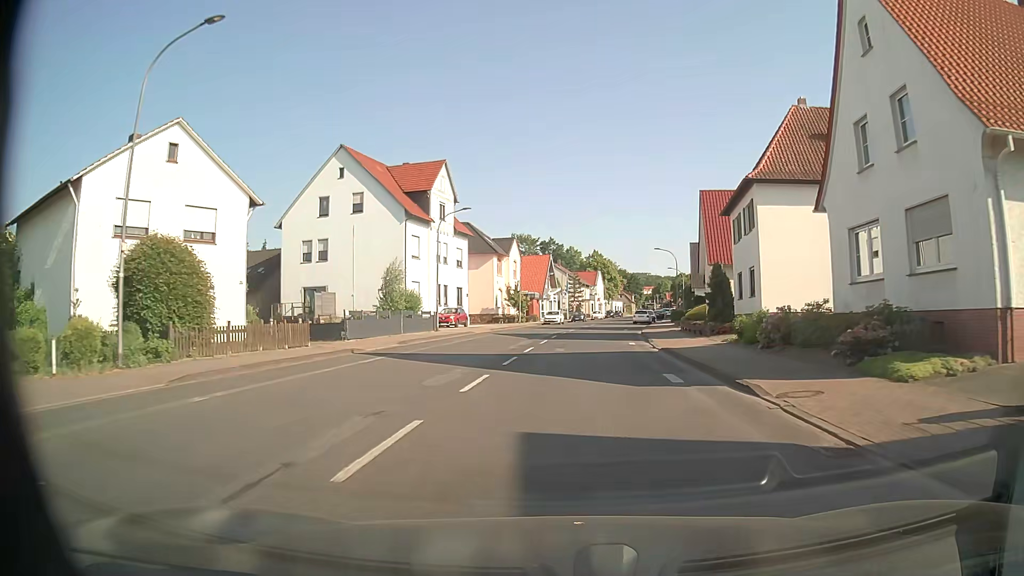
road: tertiary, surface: asphalt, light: Day
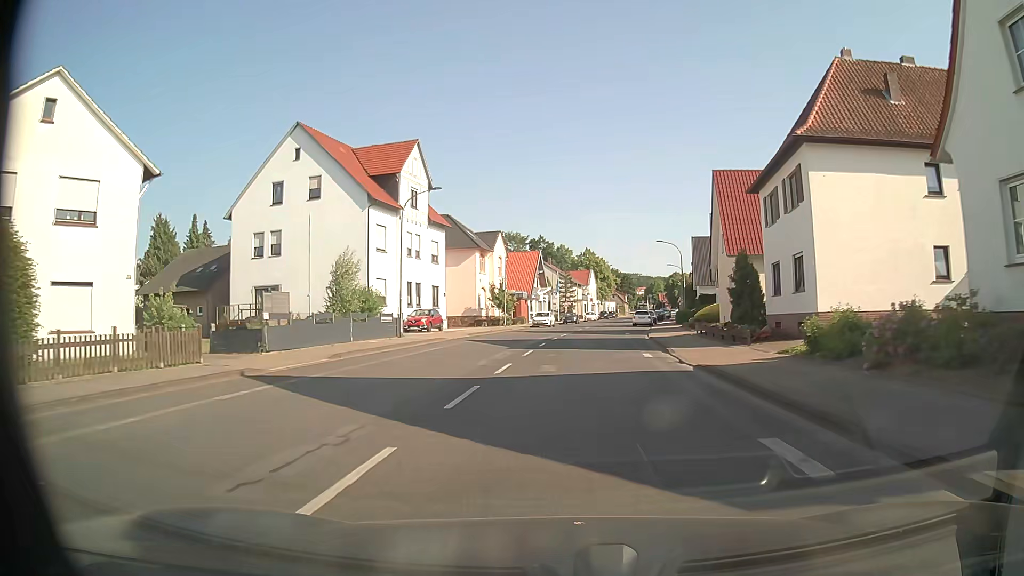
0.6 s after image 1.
(+0.1, +7.7) m; +1°
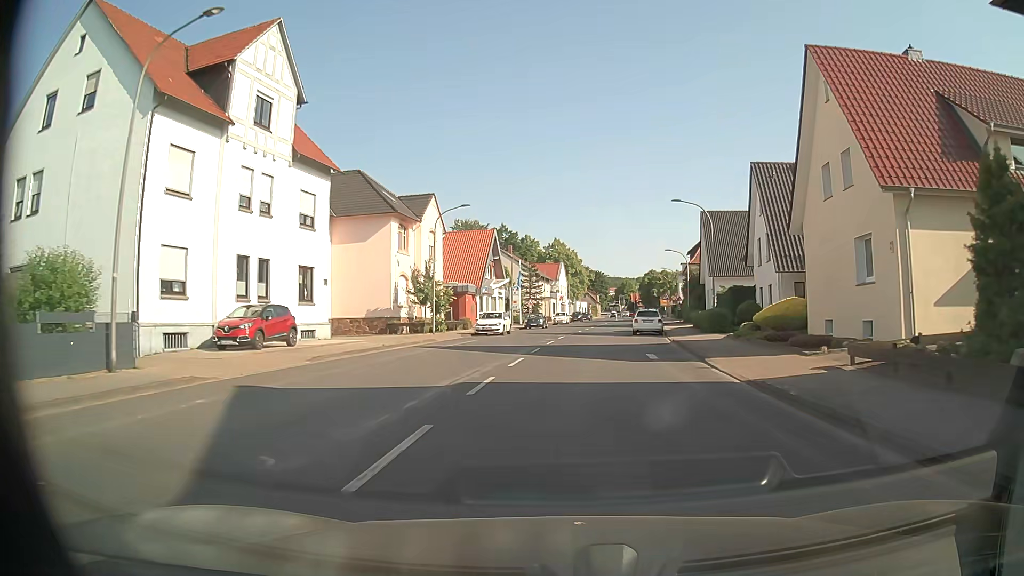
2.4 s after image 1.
(+0.4, +22.4) m; +3°
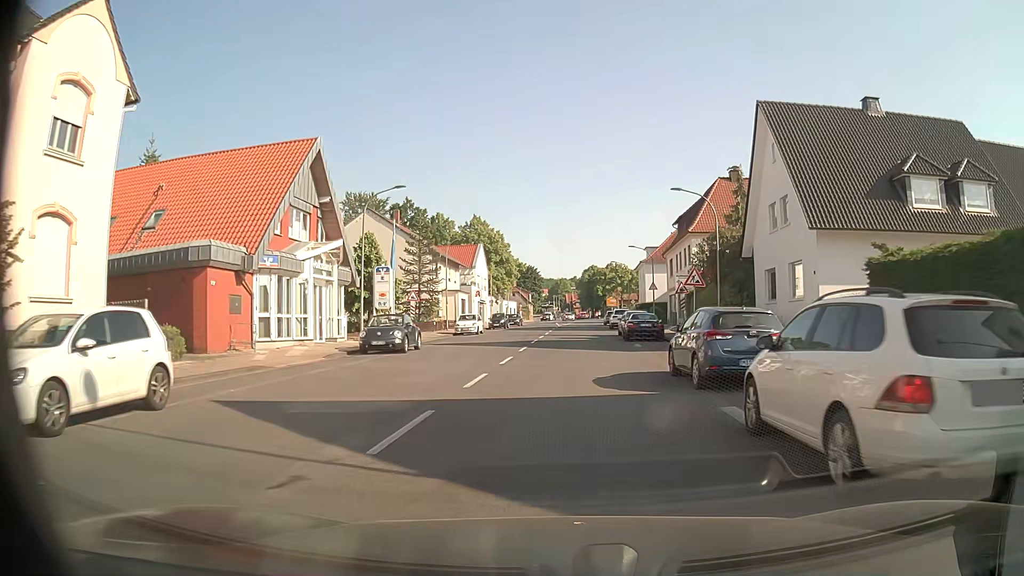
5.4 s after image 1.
(+1.5, +34.1) m; +5°
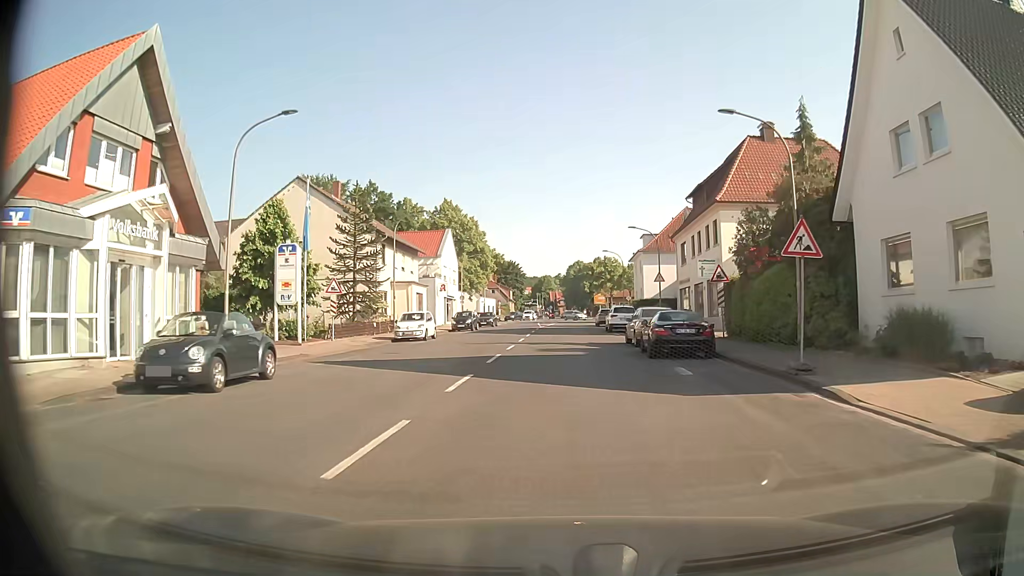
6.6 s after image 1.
(+0.2, +13.1) m; +2°
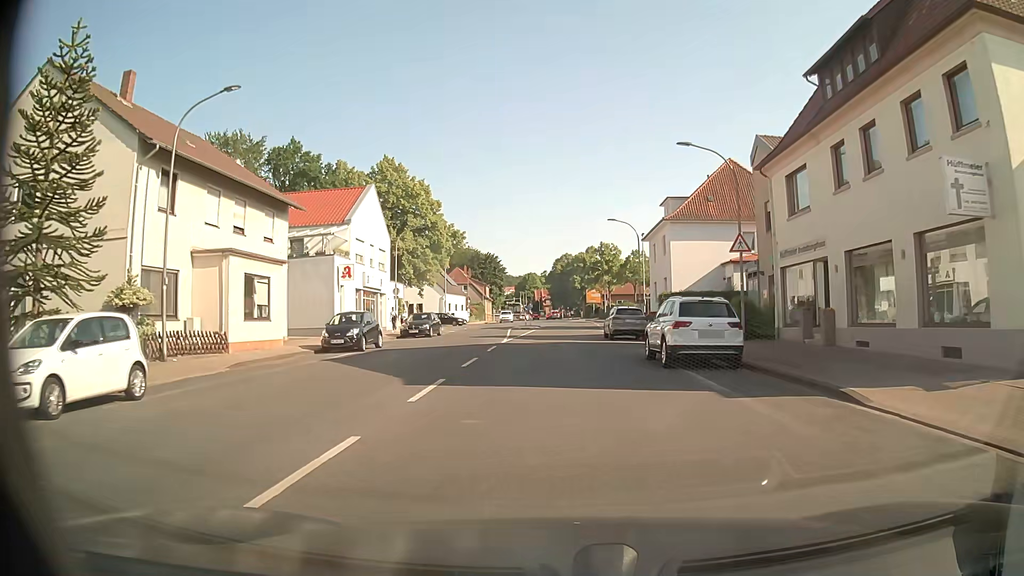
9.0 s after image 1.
(+0.3, +25.5) m; +1°
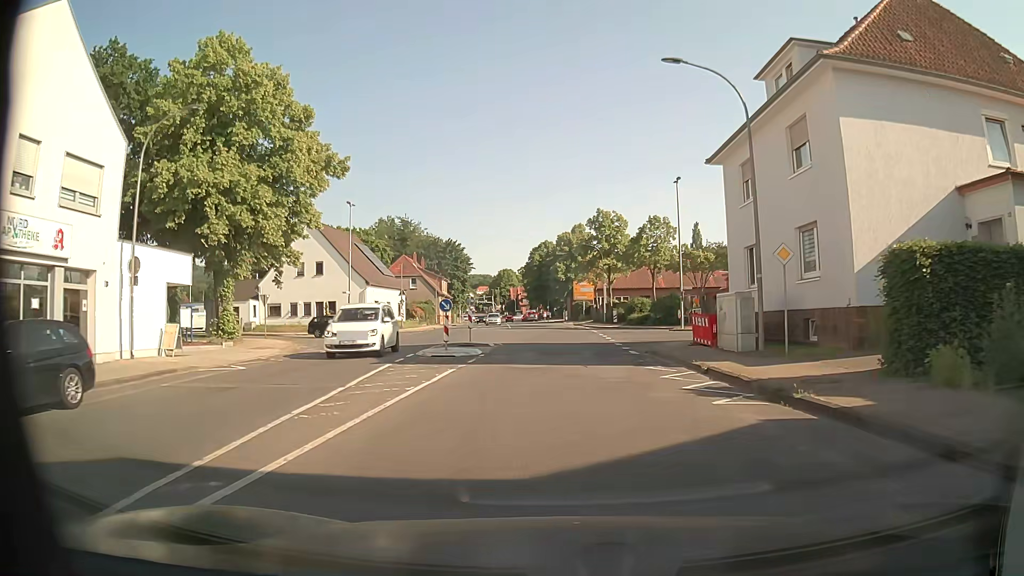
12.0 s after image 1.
(+0.2, +31.9) m; +1°
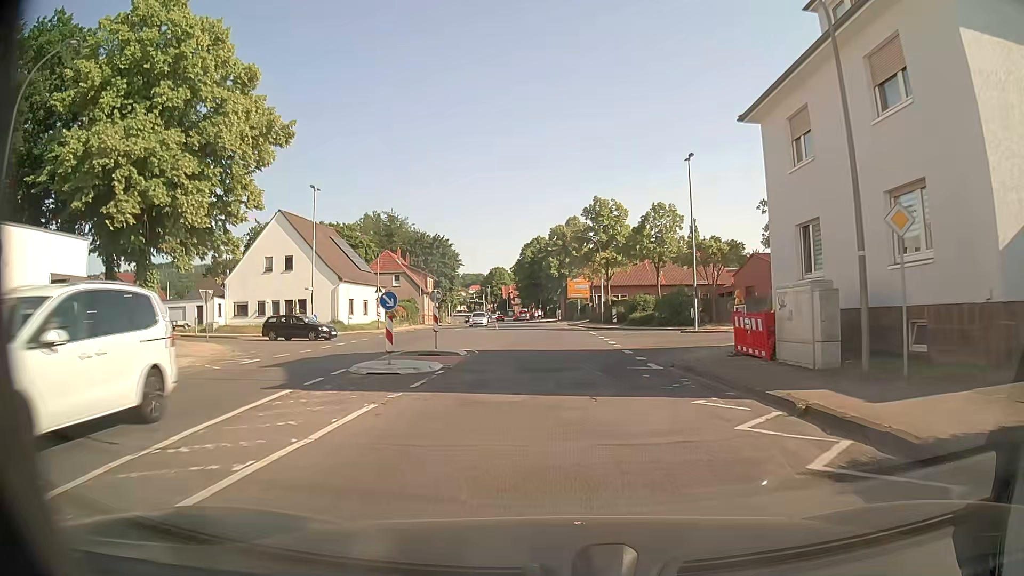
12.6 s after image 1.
(+0.1, +6.4) m; +2°
(0, +10) (0, +20) (0, +30) (-1, +40) (-1, +50) (-2, +60) (-3, +70) (-5, +80) (-6, +90) (-8, +100) m
